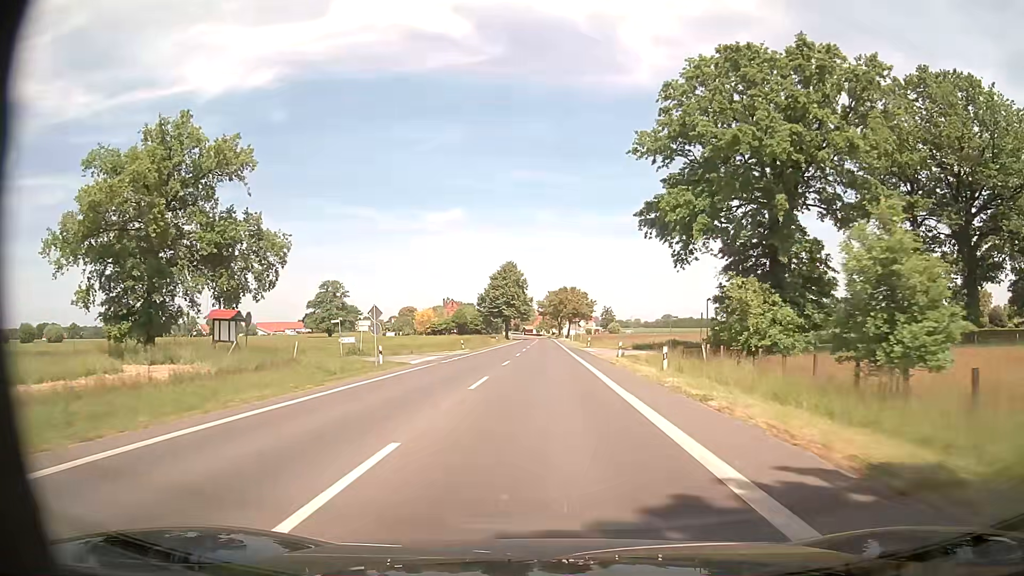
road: tertiary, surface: asphalt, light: Day
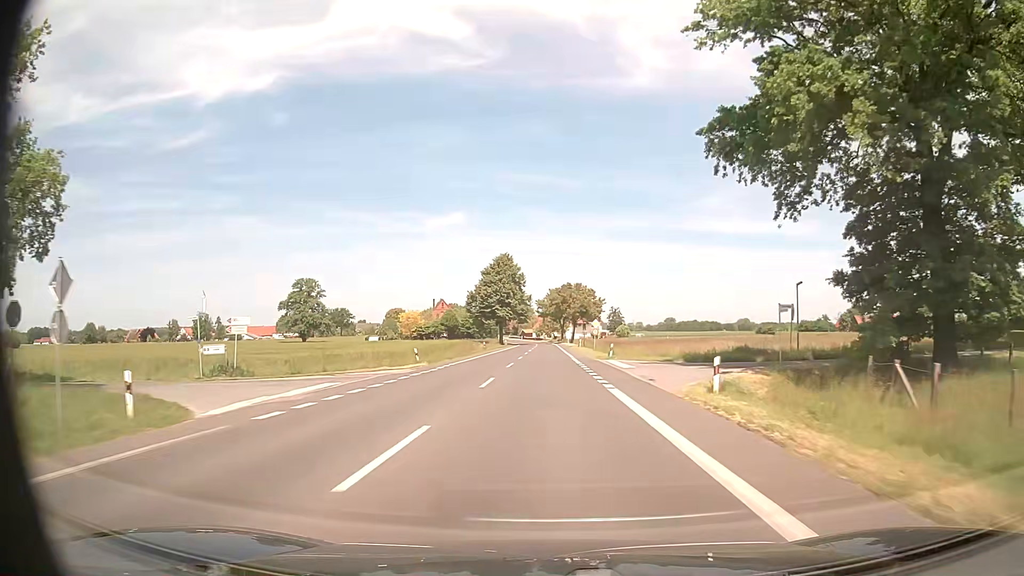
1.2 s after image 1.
(-0.2, +22.3) m; 0°
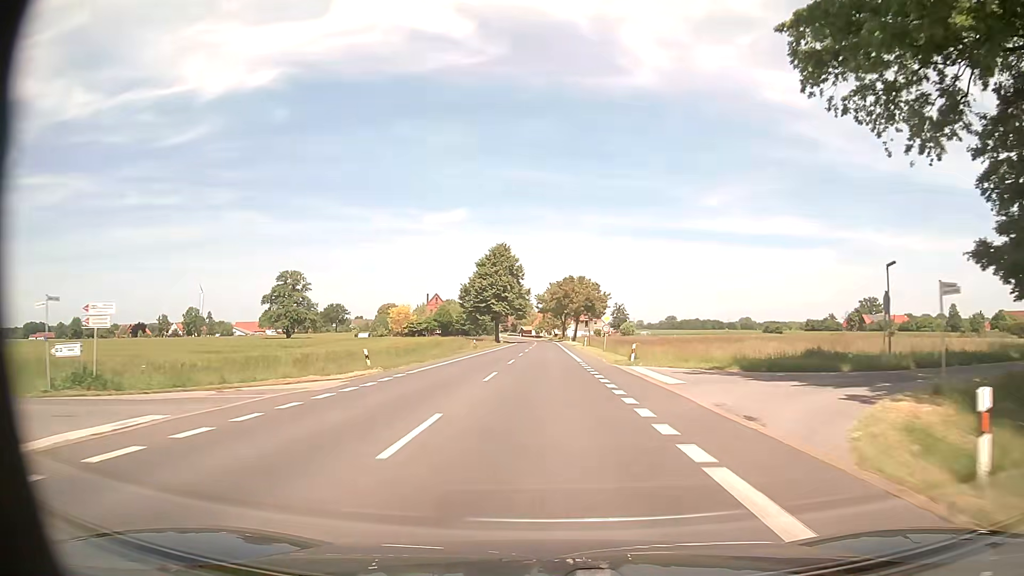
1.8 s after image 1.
(0.0, +11.1) m; 0°
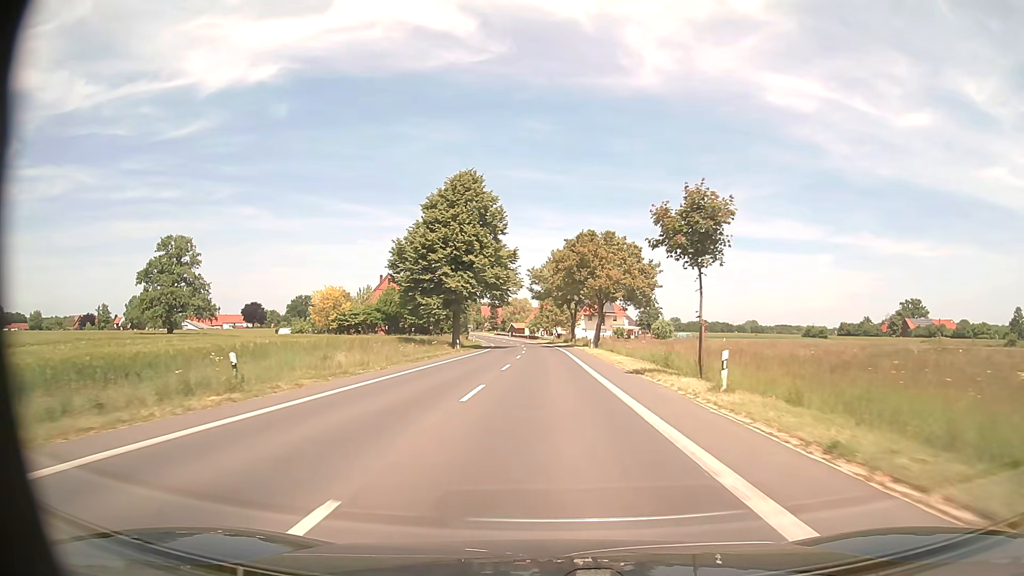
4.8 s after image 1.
(0.0, +55.8) m; 0°
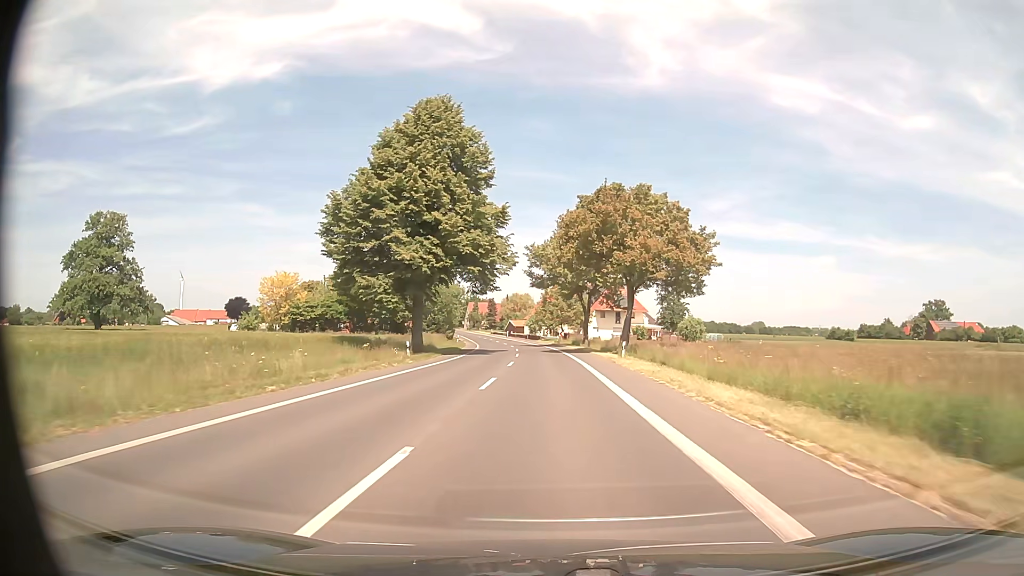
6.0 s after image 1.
(-0.1, +22.3) m; 0°
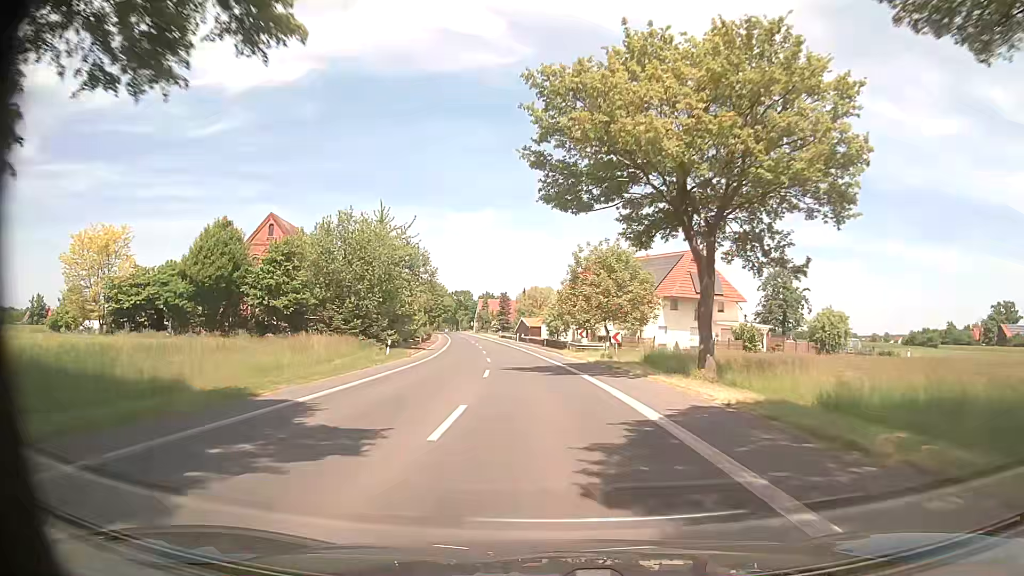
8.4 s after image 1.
(-0.5, +44.6) m; -2°
(0, +10) (0, +20) (-1, +30) (-2, +40) (-3, +50) (-4, +60) (-5, +70) (-7, +80) (-8, +90) (-10, +99) m
